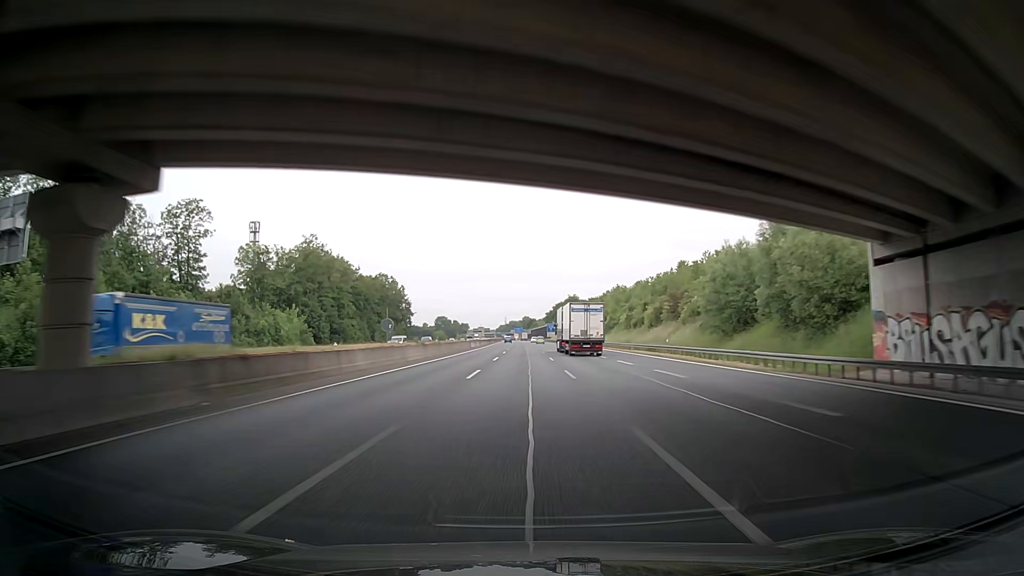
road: motorway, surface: asphalt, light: Day
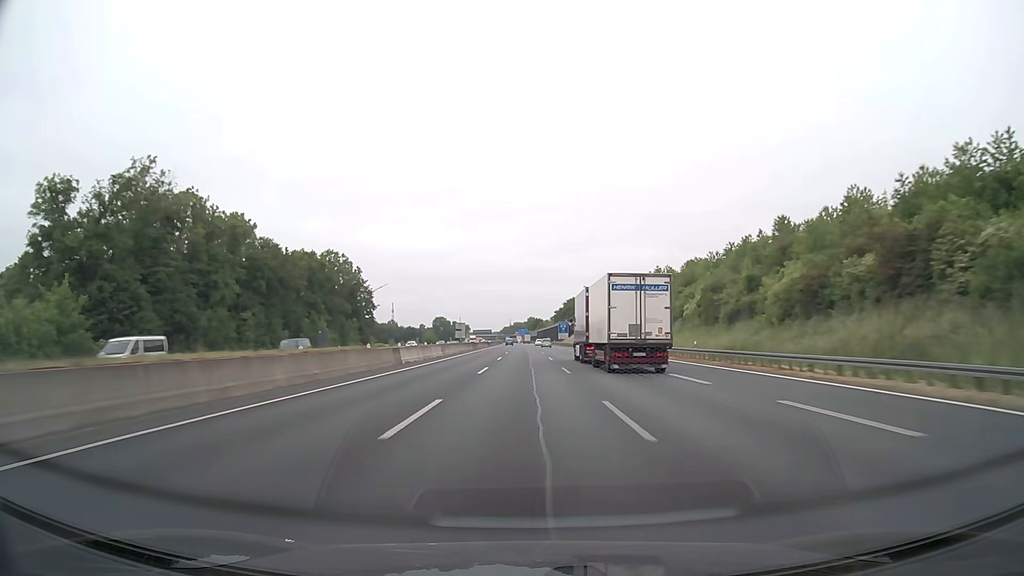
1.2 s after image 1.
(-0.3, +50.6) m; 0°
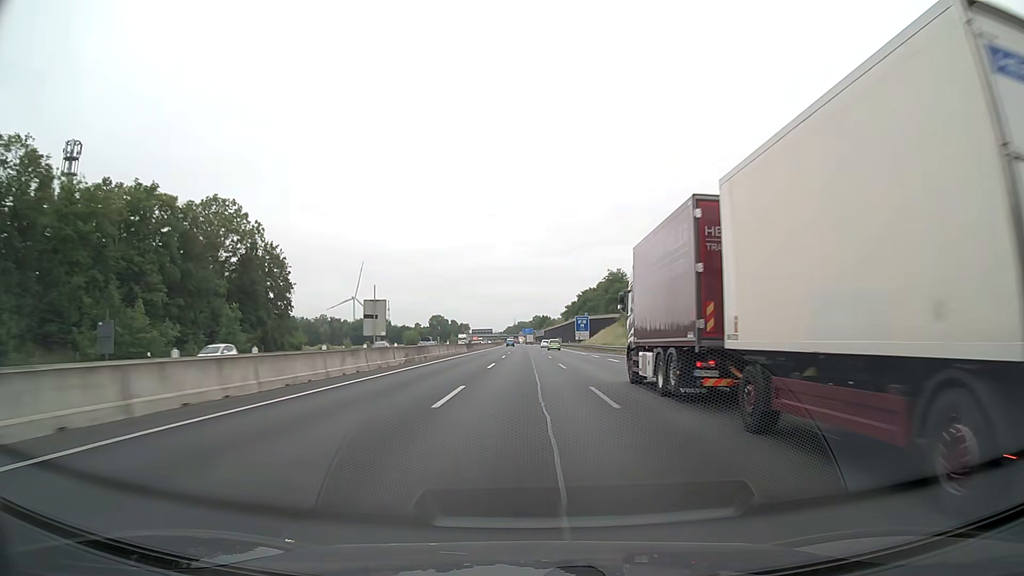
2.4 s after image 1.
(-0.2, +50.7) m; 0°
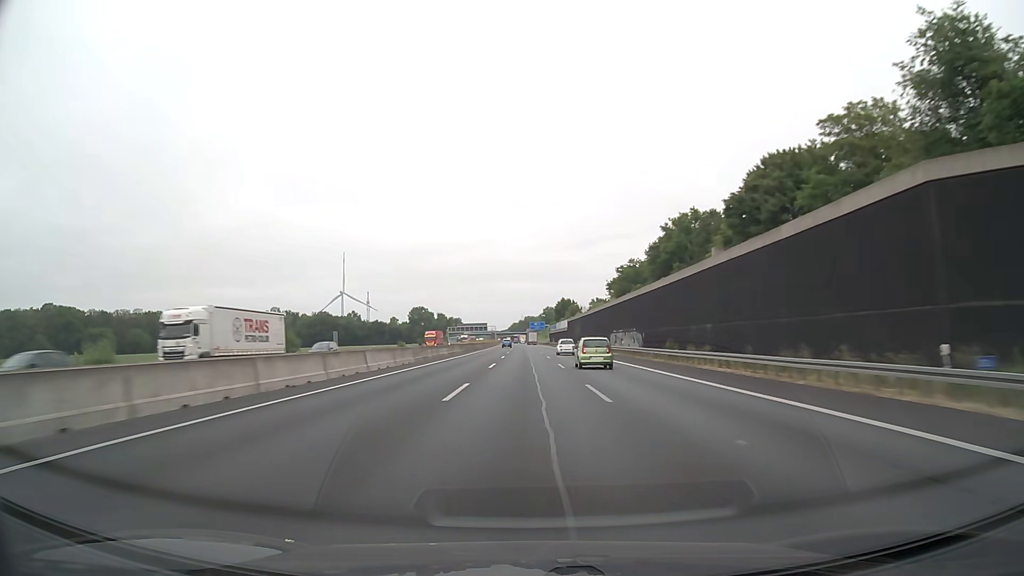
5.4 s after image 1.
(-0.6, +126.9) m; -1°
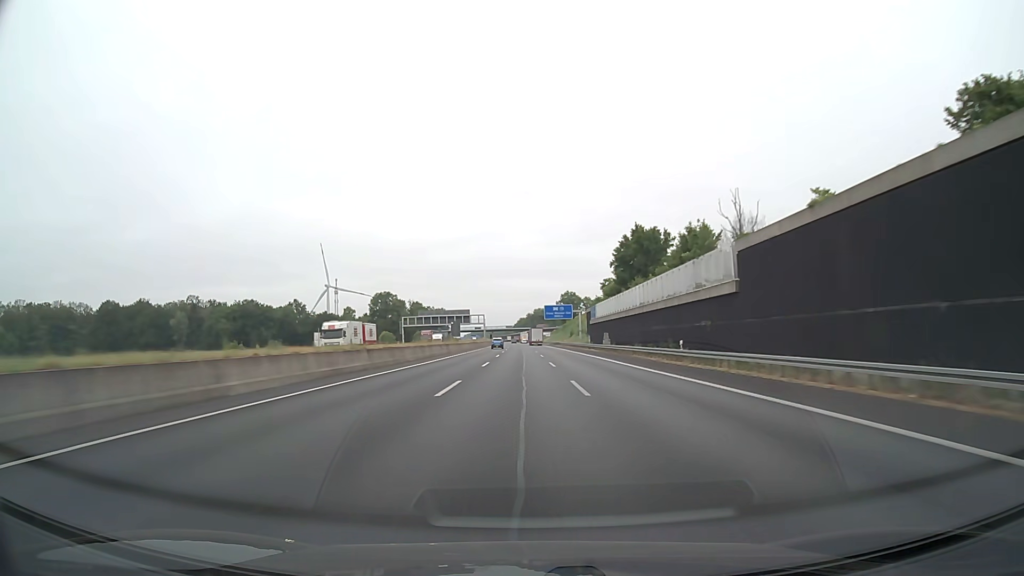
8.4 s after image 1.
(-0.8, +127.0) m; -1°
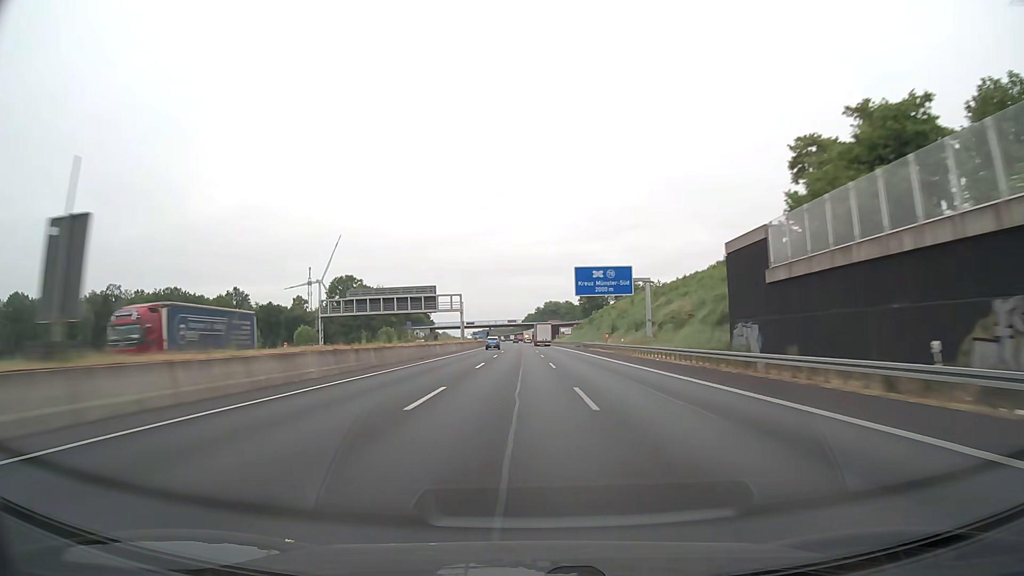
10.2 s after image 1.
(-0.5, +76.2) m; -1°
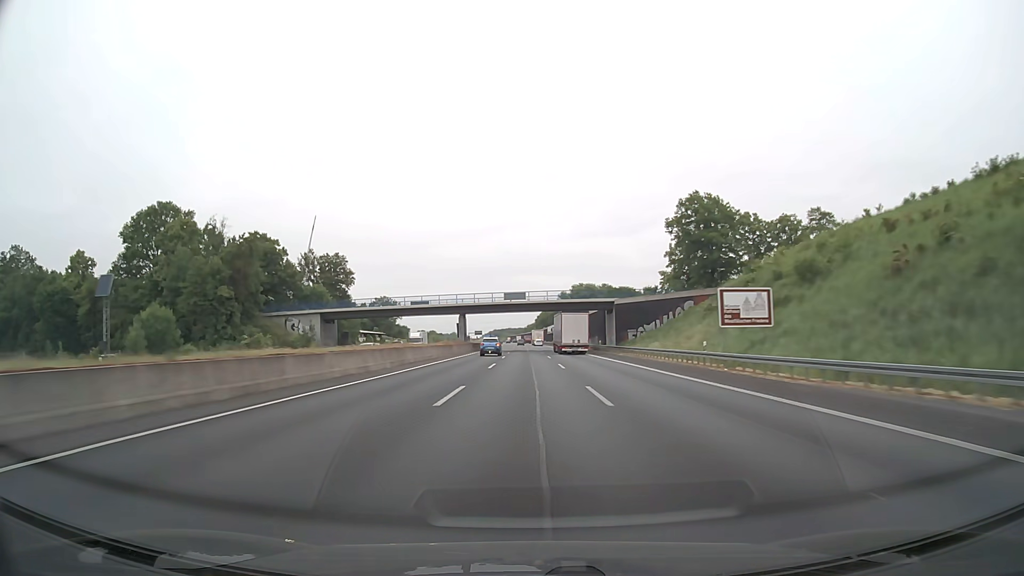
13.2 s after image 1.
(-1.7, +127.2) m; -1°
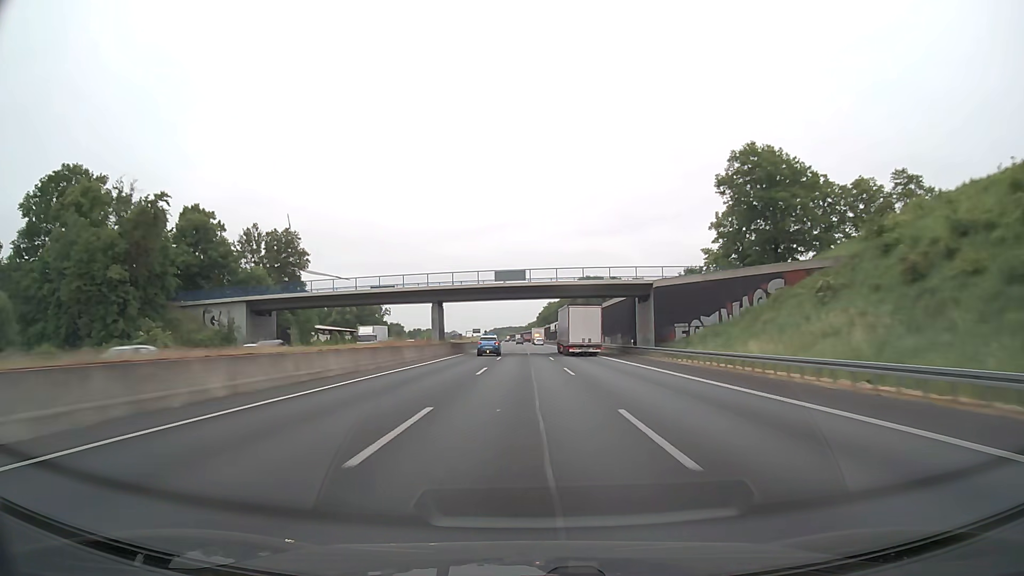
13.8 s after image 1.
(0.0, +25.5) m; 0°
(0, +10) (0, +20) (0, +30) (0, +40) (0, +50) (0, +60) (0, +70) (0, +80) (0, +90) (-1, +100) m
